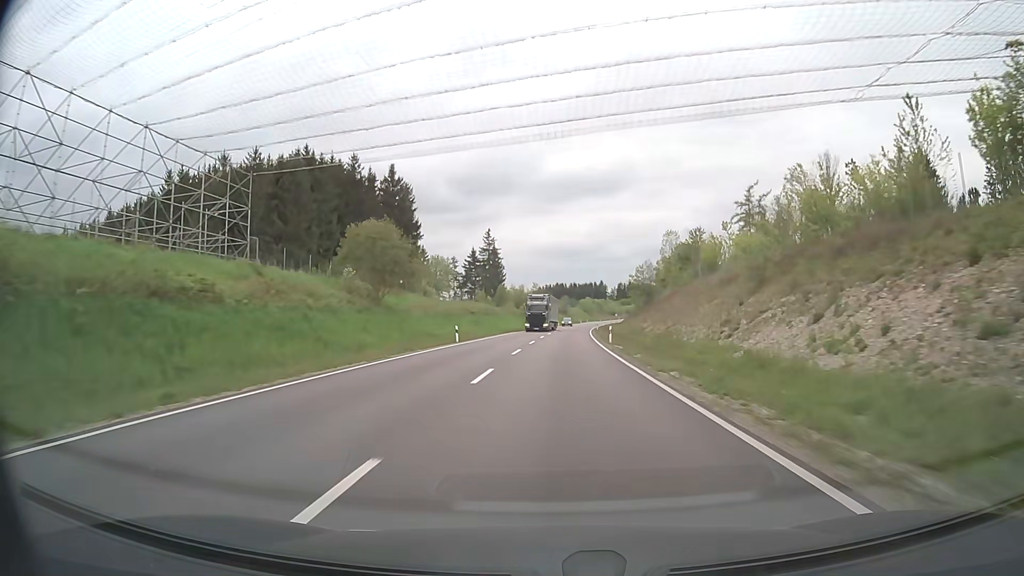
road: primary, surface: asphalt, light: Day
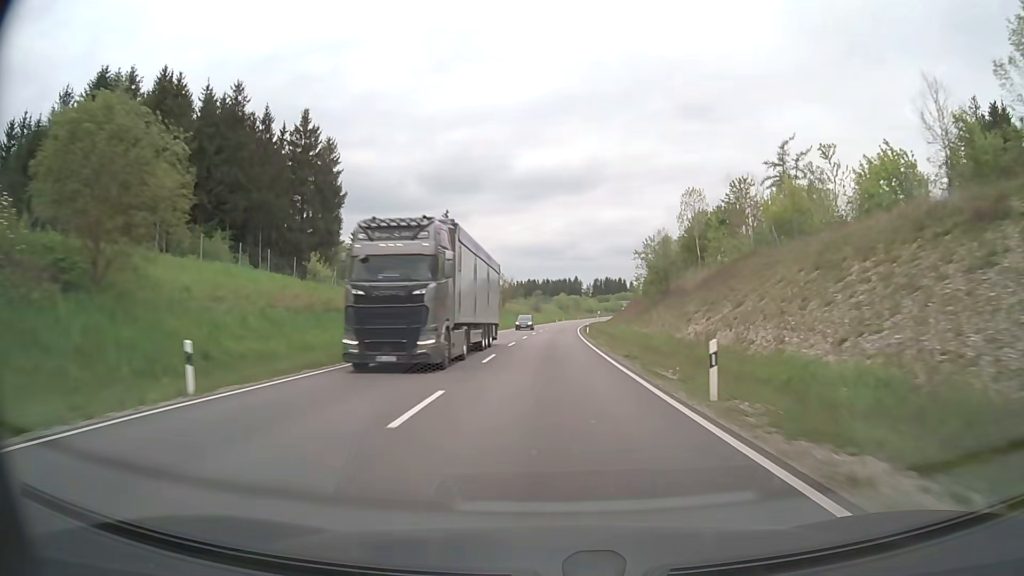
(+0.6, +30.1) m; +2°
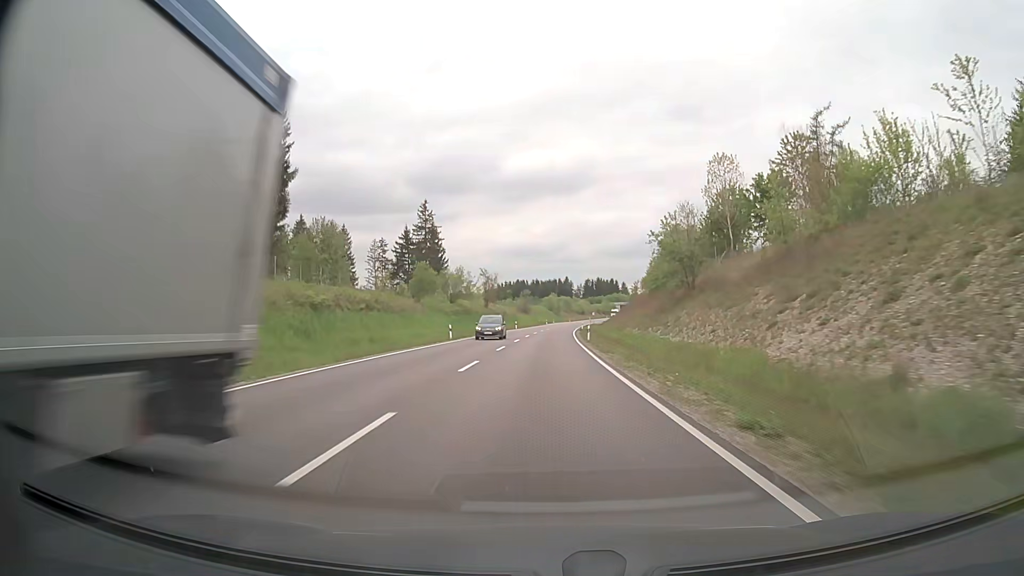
(+0.1, +15.1) m; +1°
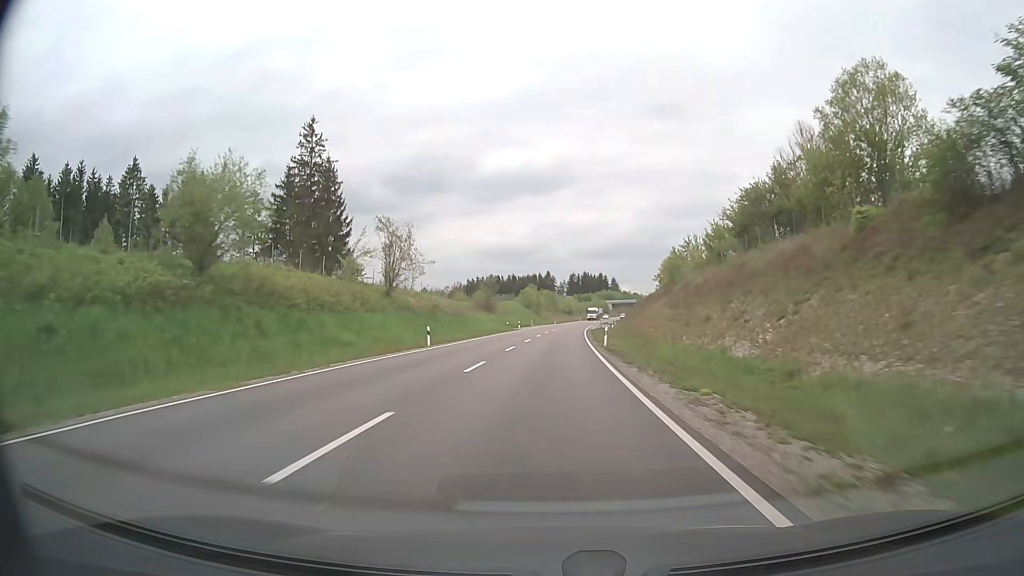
(+0.9, +60.3) m; +2°
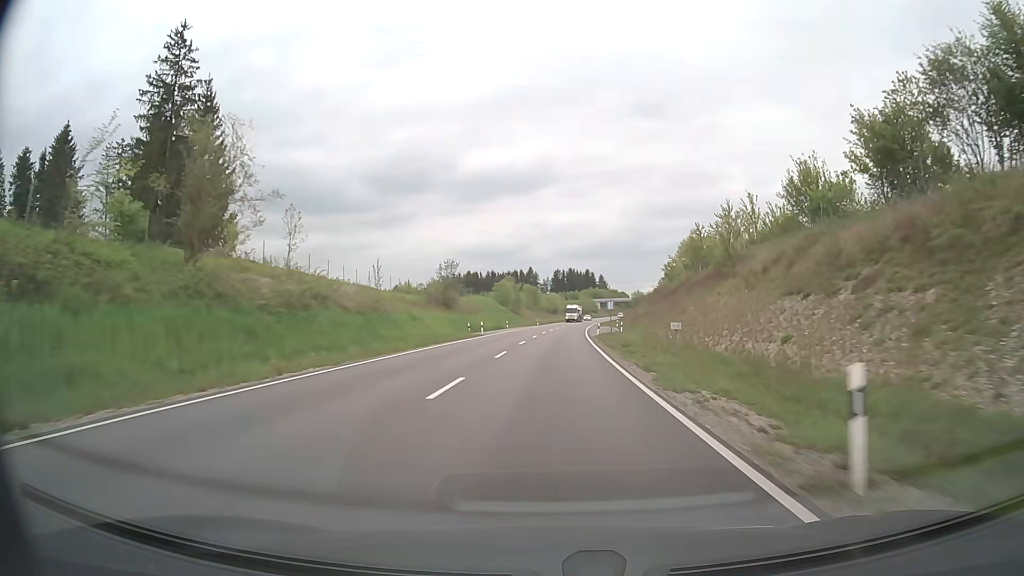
(+0.5, +30.3) m; +2°
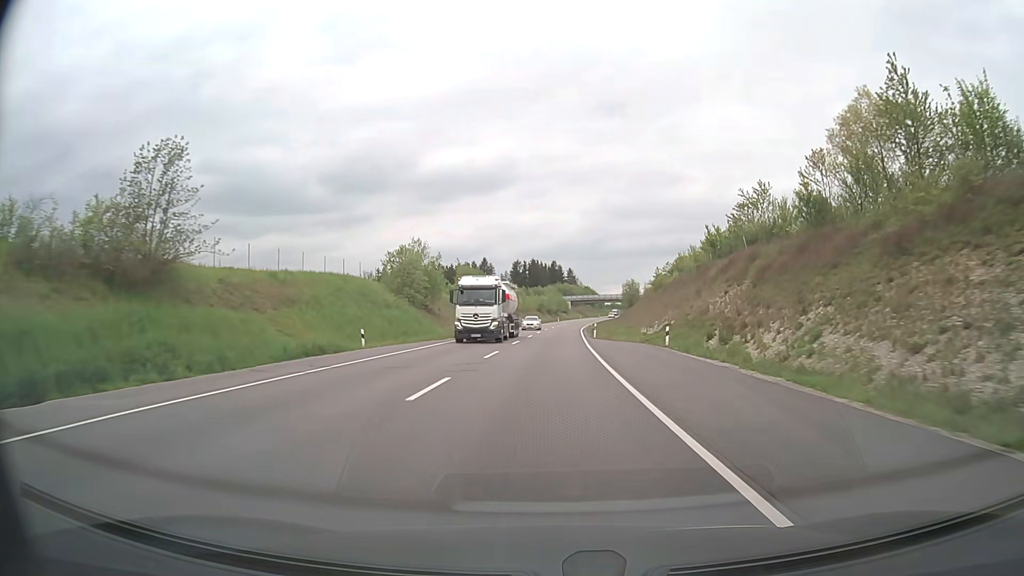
(+2.0, +60.7) m; +3°
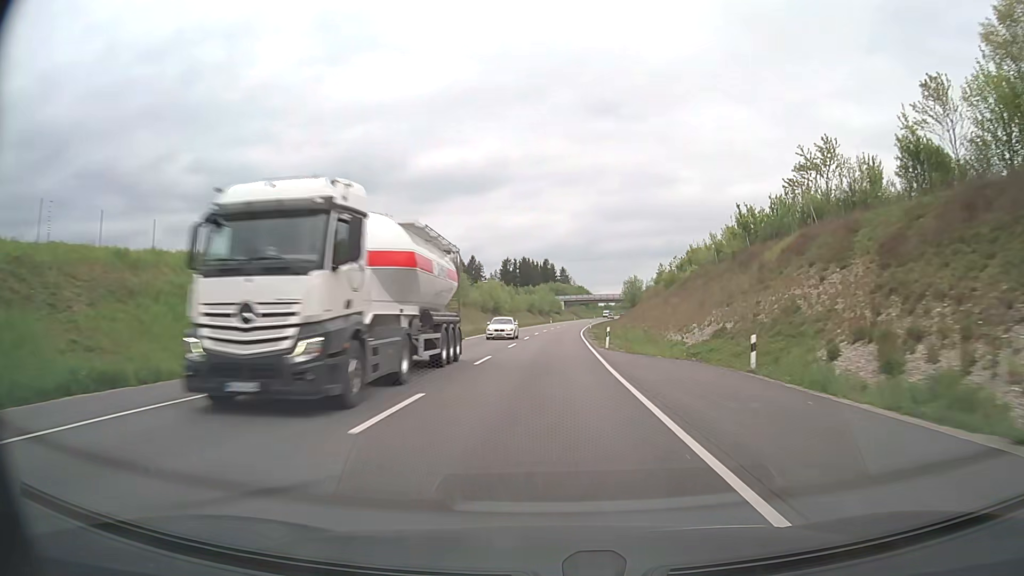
(0.0, +15.2) m; 0°
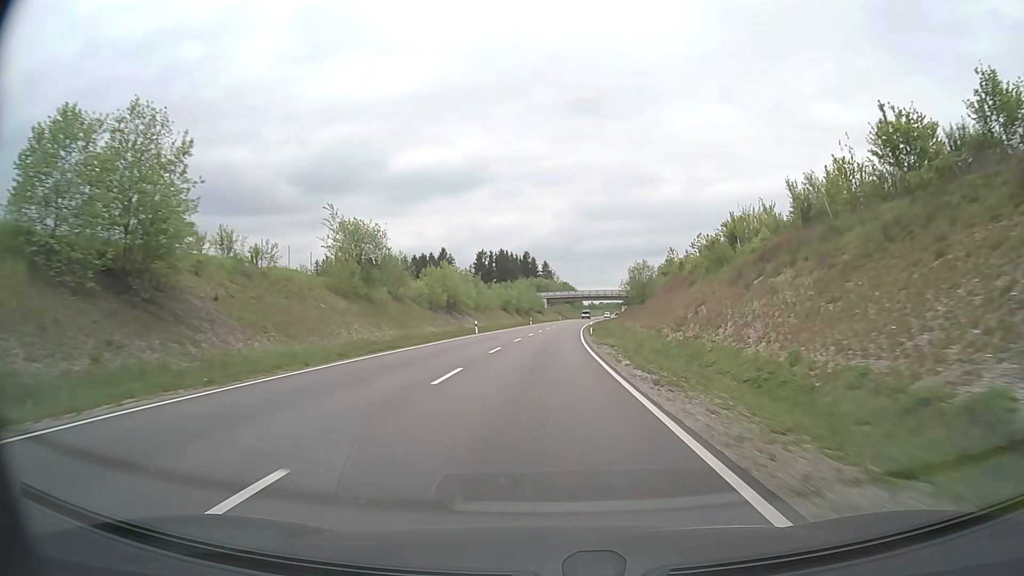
(+0.5, +30.5) m; +2°
(0, +10) (0, +20) (0, +30) (+1, +40) (+1, +50) (+1, +60) (+2, +70) (+2, +80) (+3, +90) (+4, +100) m
